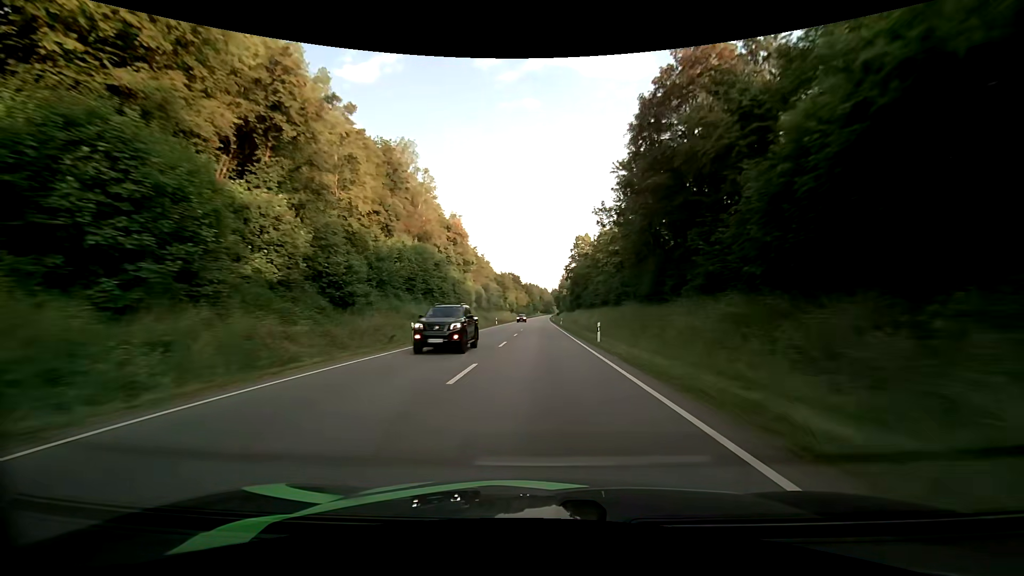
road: primary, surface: asphalt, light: Day
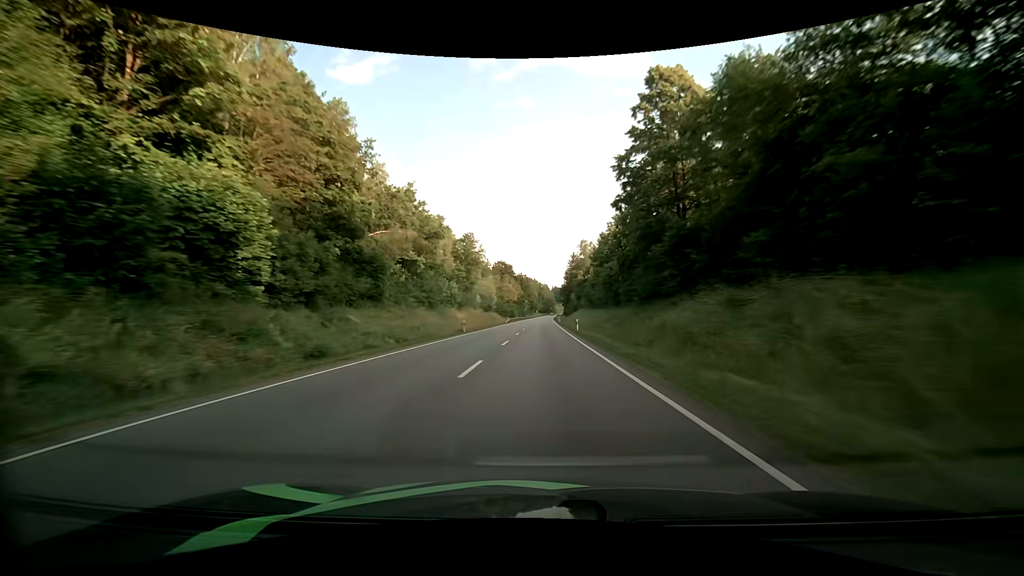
(+0.3, +82.7) m; 0°
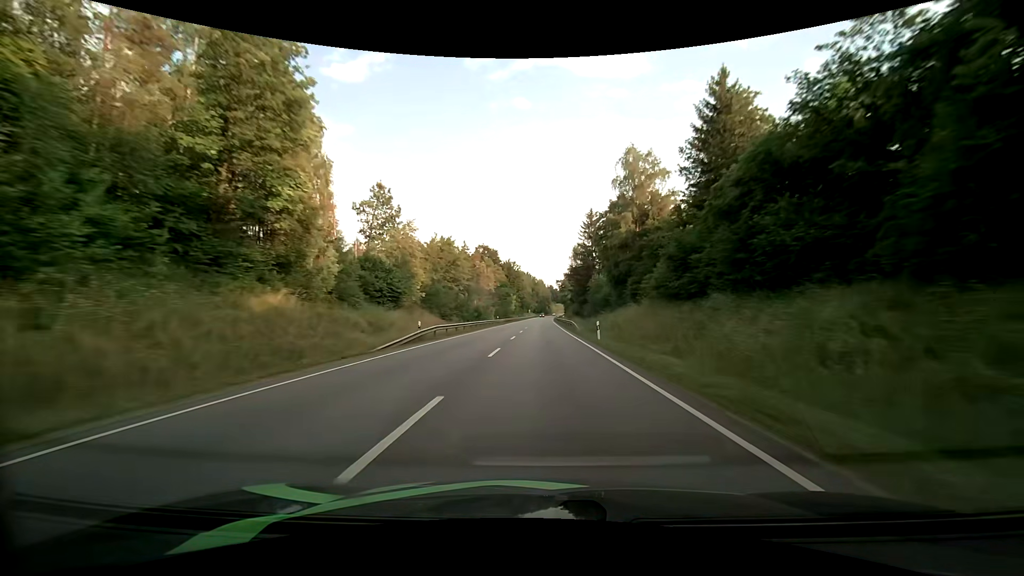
(+0.3, +66.7) m; +1°
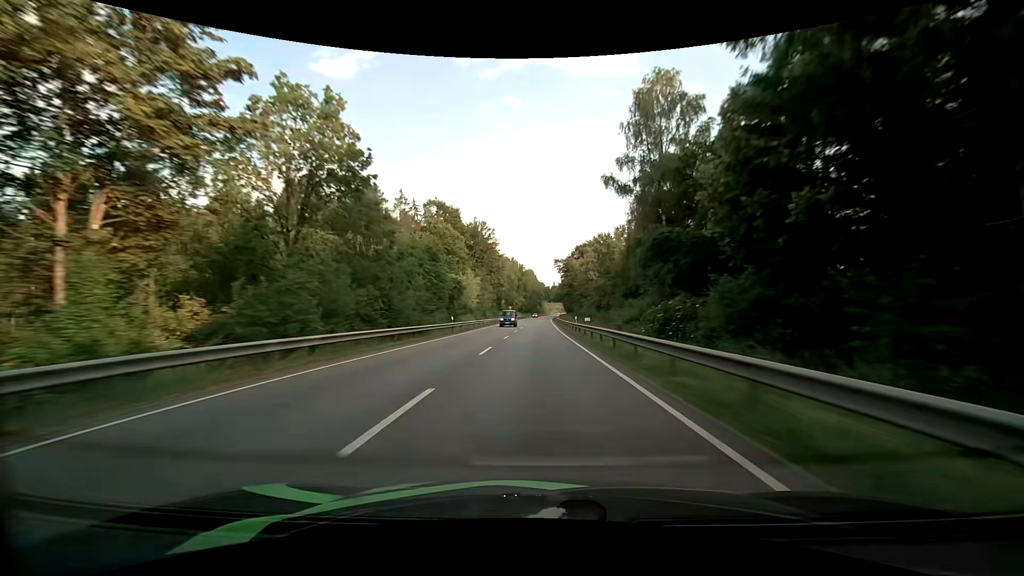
(+0.7, +83.0) m; +1°
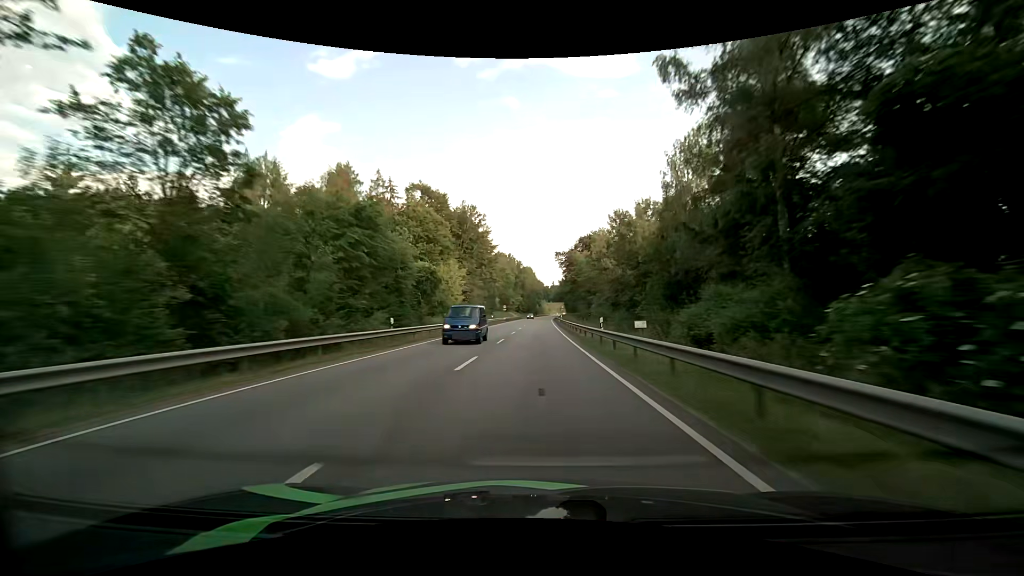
(0.0, +16.4) m; 0°
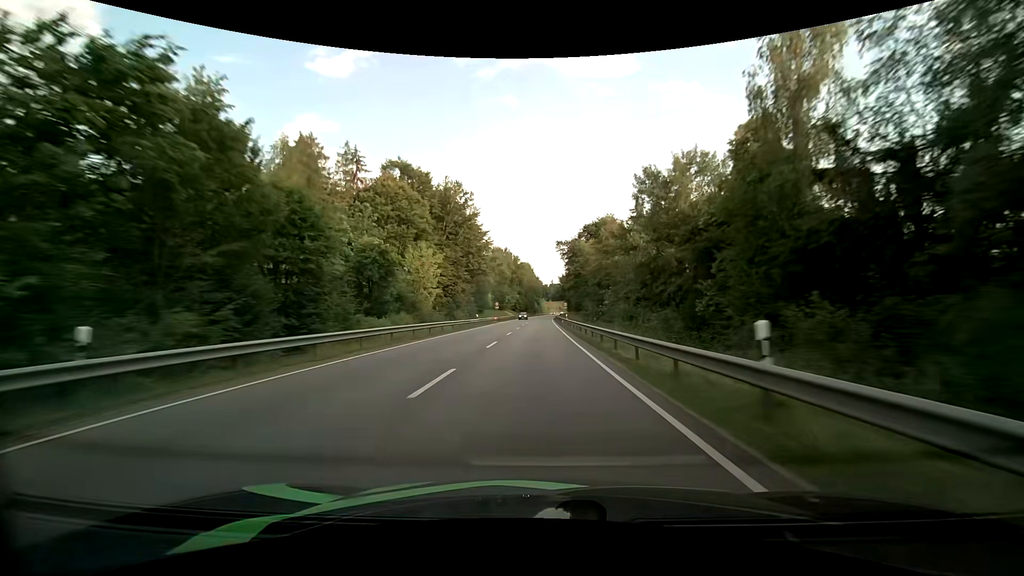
(+0.1, +16.3) m; 0°
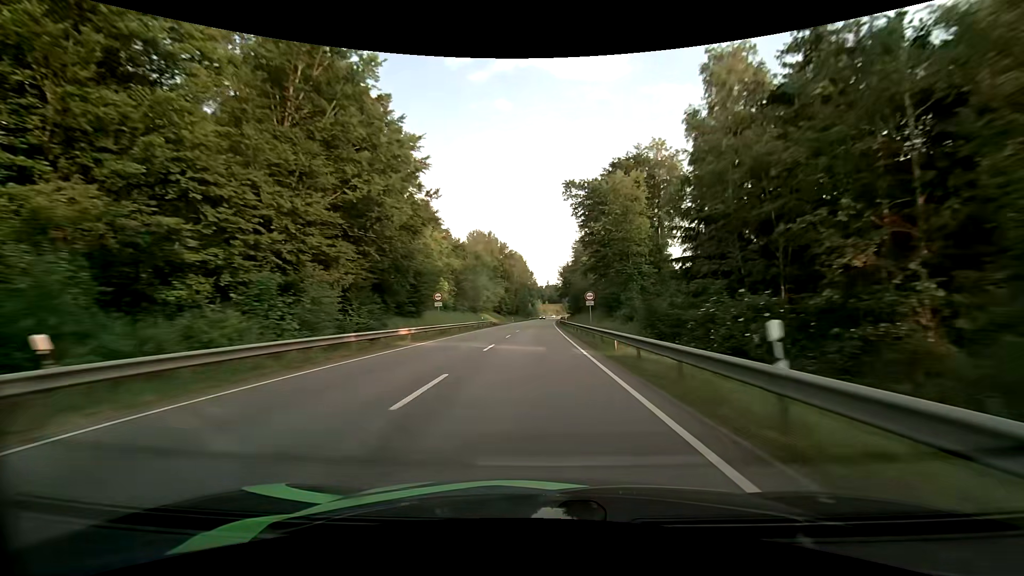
(+0.2, +48.7) m; +1°
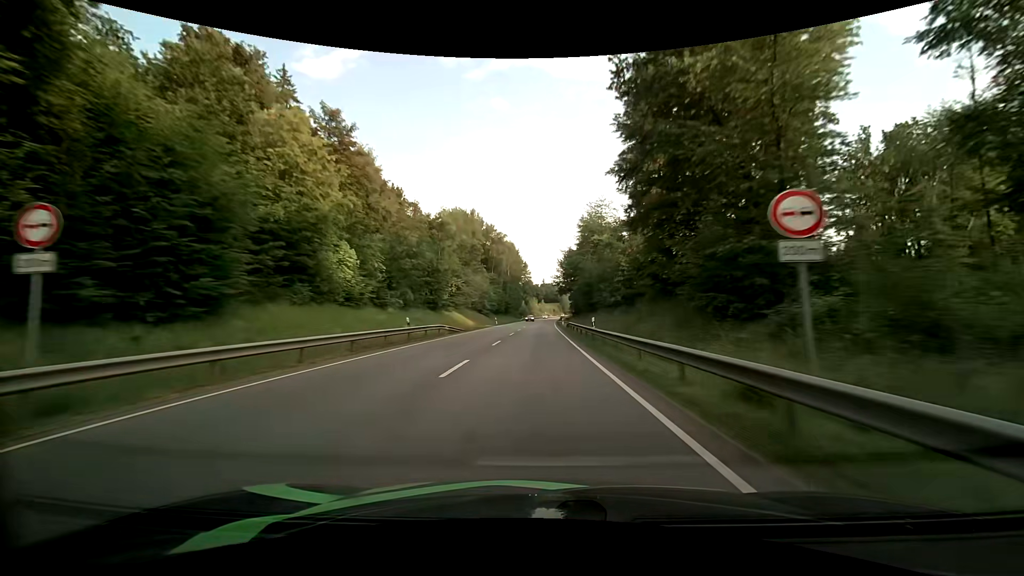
(0.0, +32.2) m; 0°
(0, +10) (0, +20) (0, +30) (0, +40) (+1, +50) (+1, +60) (+1, +70) (+1, +80) (+2, +90) (+2, +100) m
